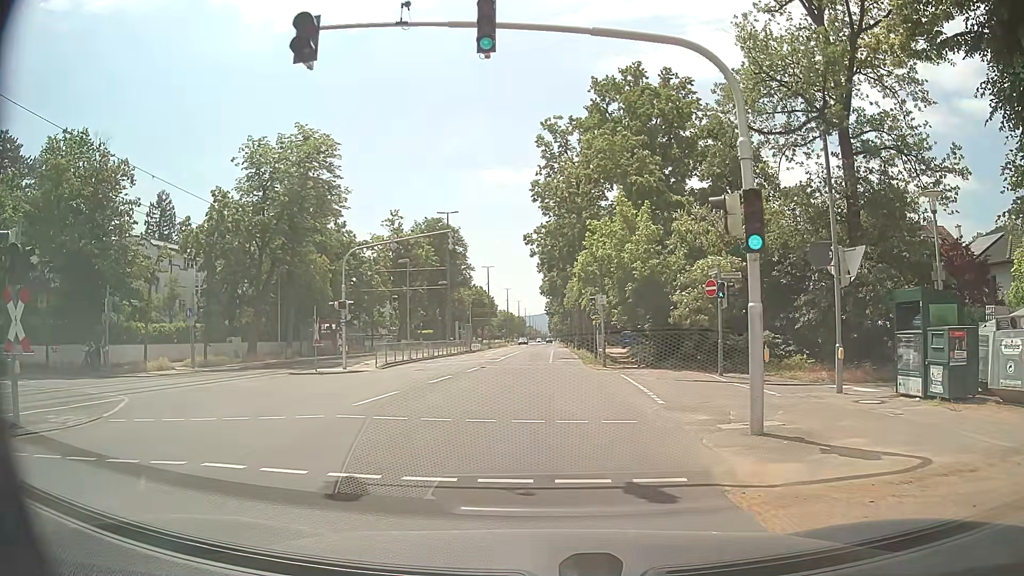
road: tertiary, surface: asphalt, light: Day
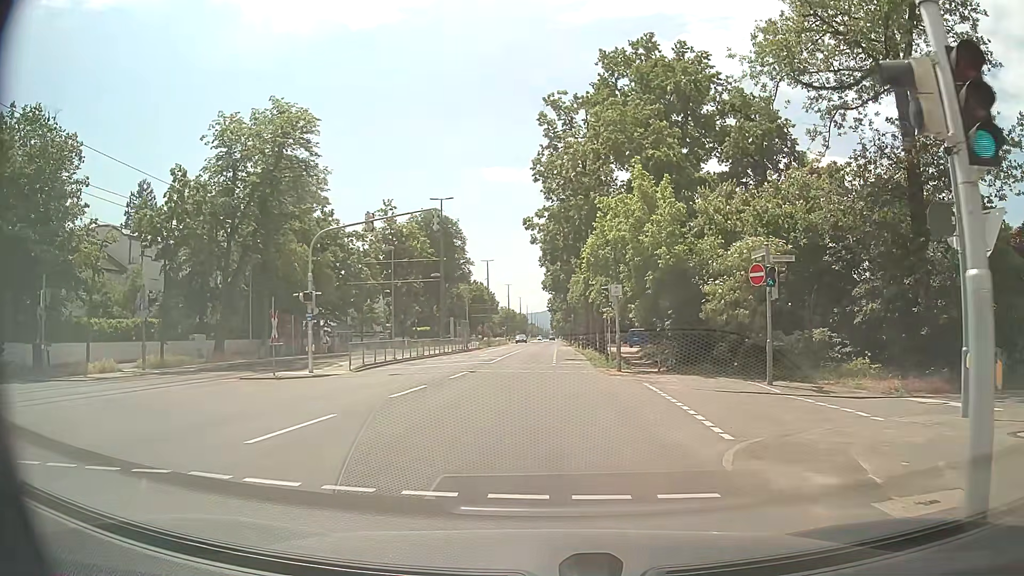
(0.0, +5.1) m; 0°
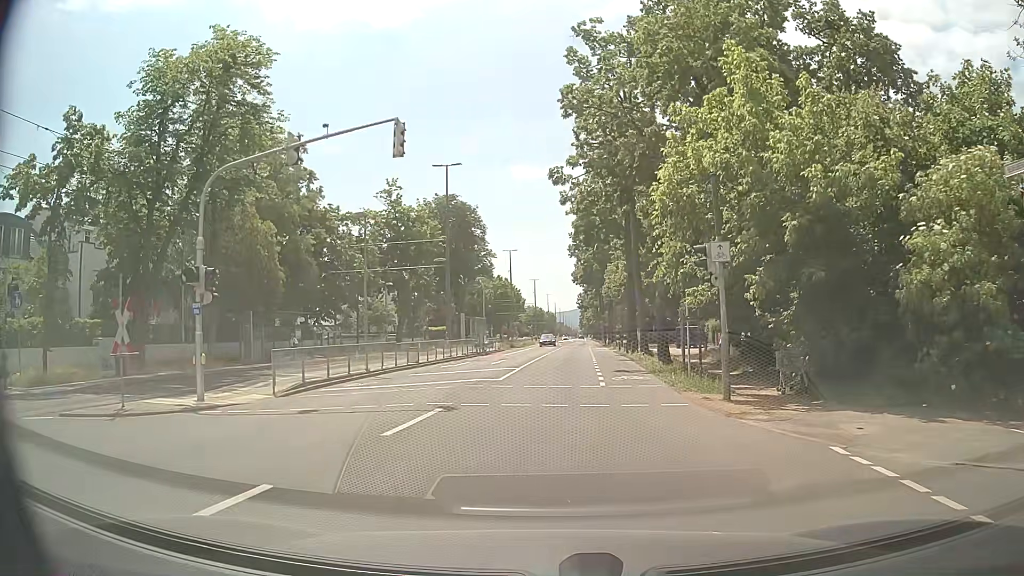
(-0.2, +11.4) m; -3°
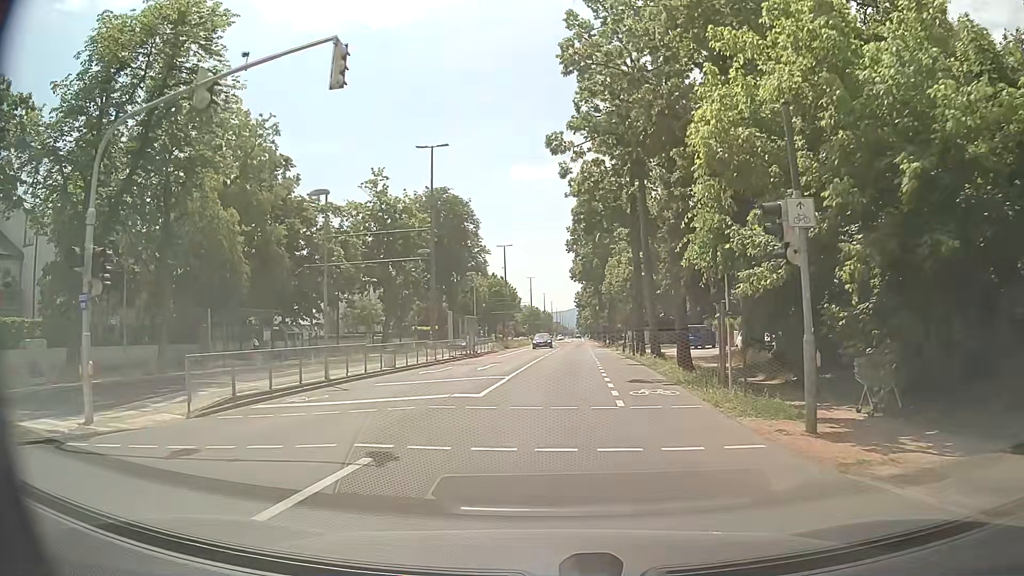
(+0.1, +4.6) m; +1°
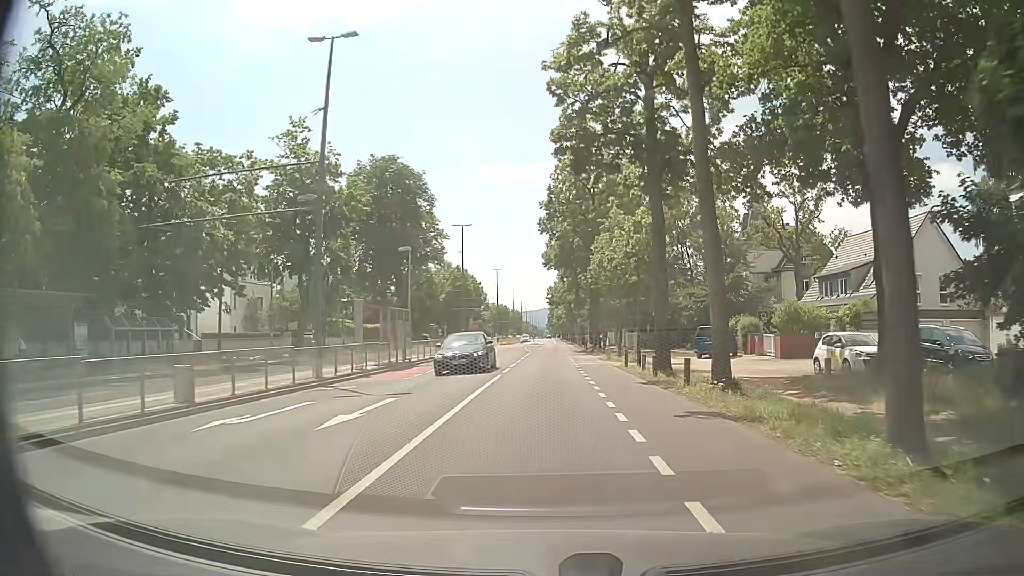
(+0.3, +15.5) m; +2°
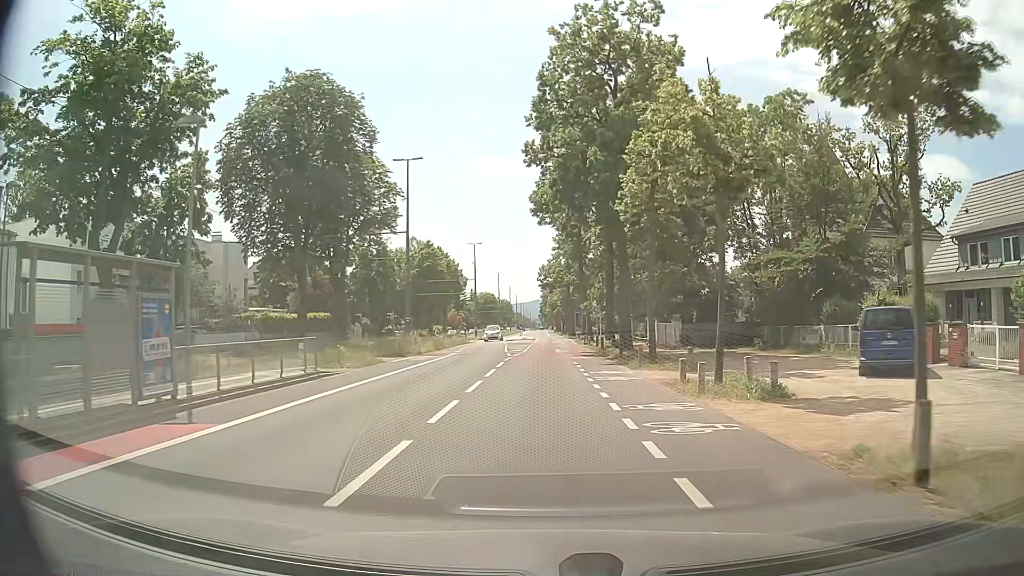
(+0.4, +23.5) m; 0°
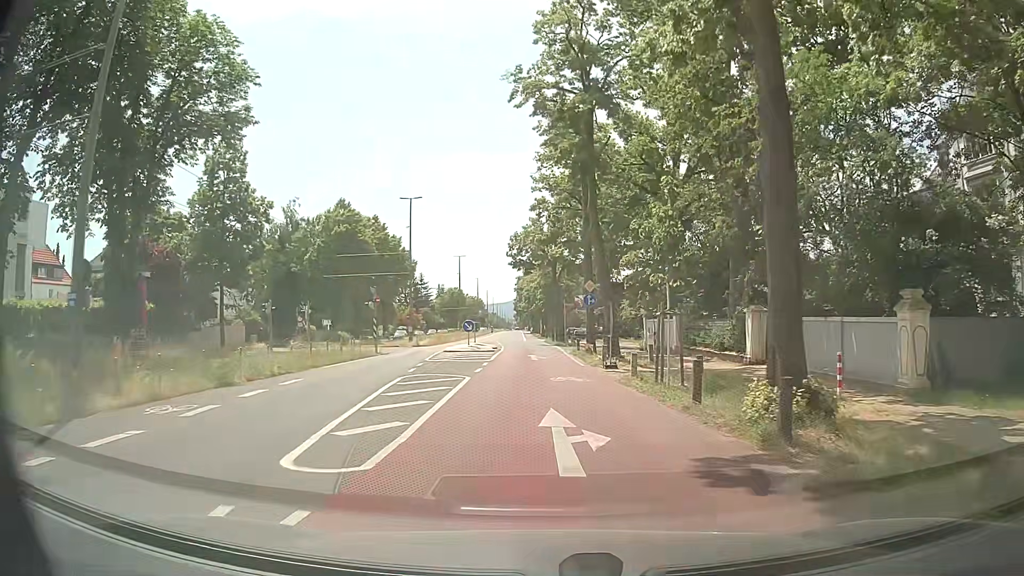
(+0.8, +30.3) m; +3°
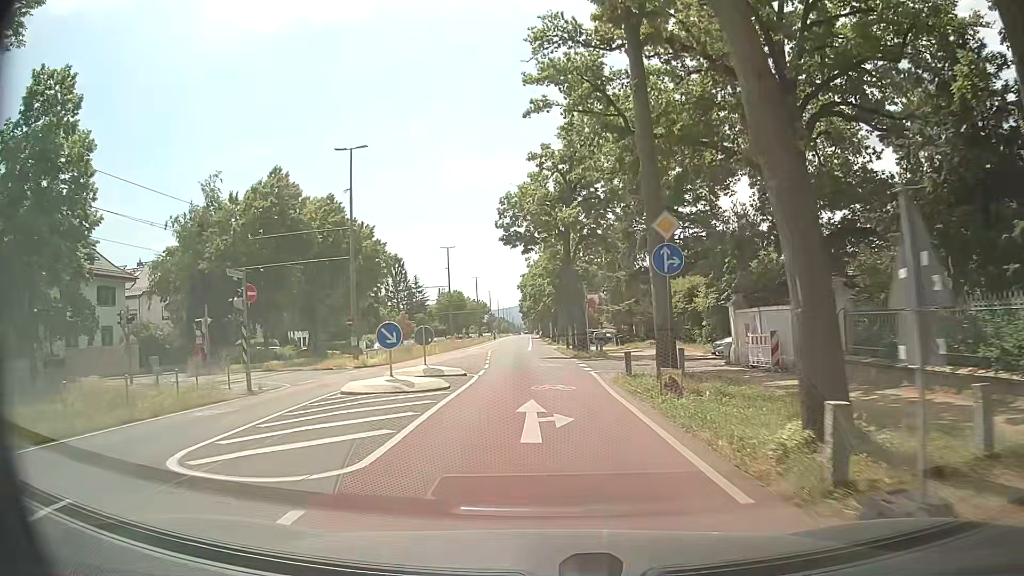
(0.0, +18.6) m; -1°
(0, +10) (0, +20) (-1, +30) (-1, +40) (-2, +50) (-2, +60) (-3, +70) (-3, +80) (-3, +90) (-3, +100) m
